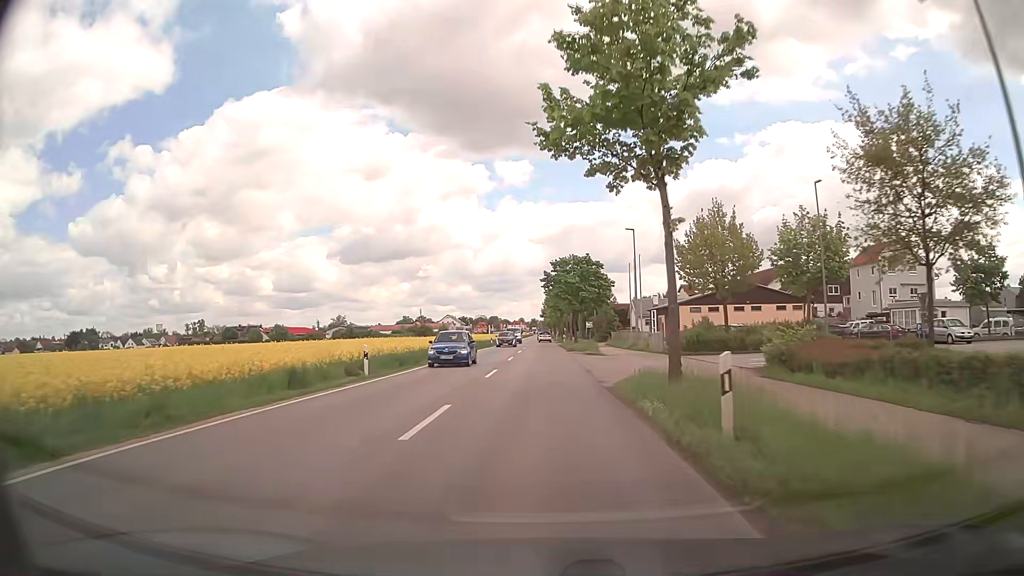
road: secondary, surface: asphalt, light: Day
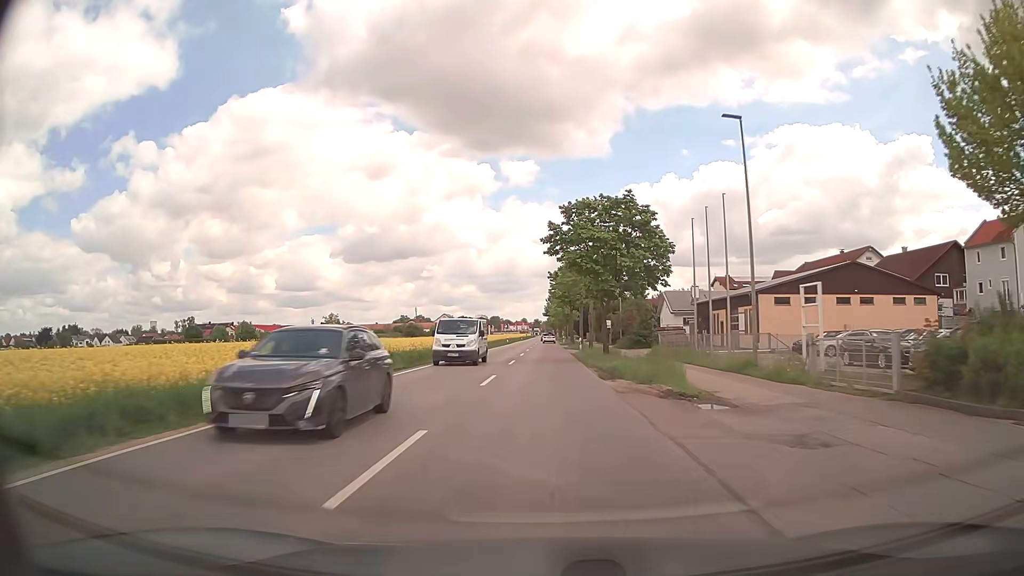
(-0.2, +27.4) m; -1°
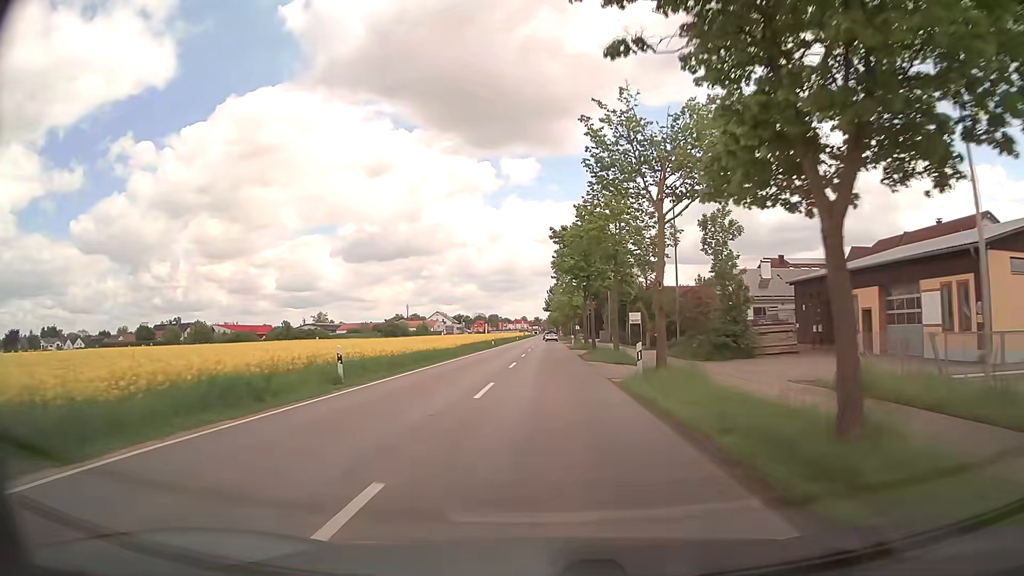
(0.0, +27.4) m; 0°
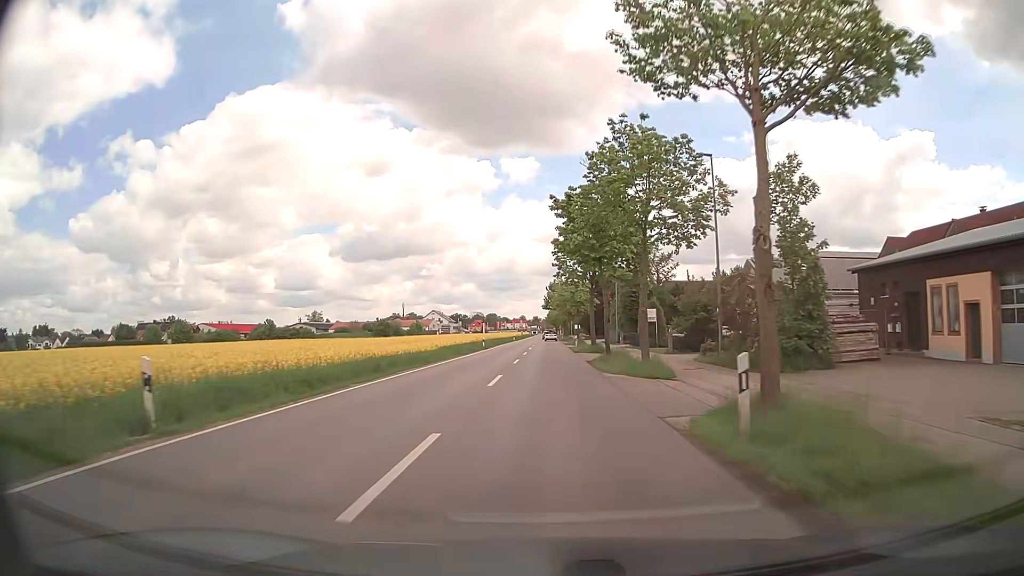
(0.0, +9.2) m; 0°
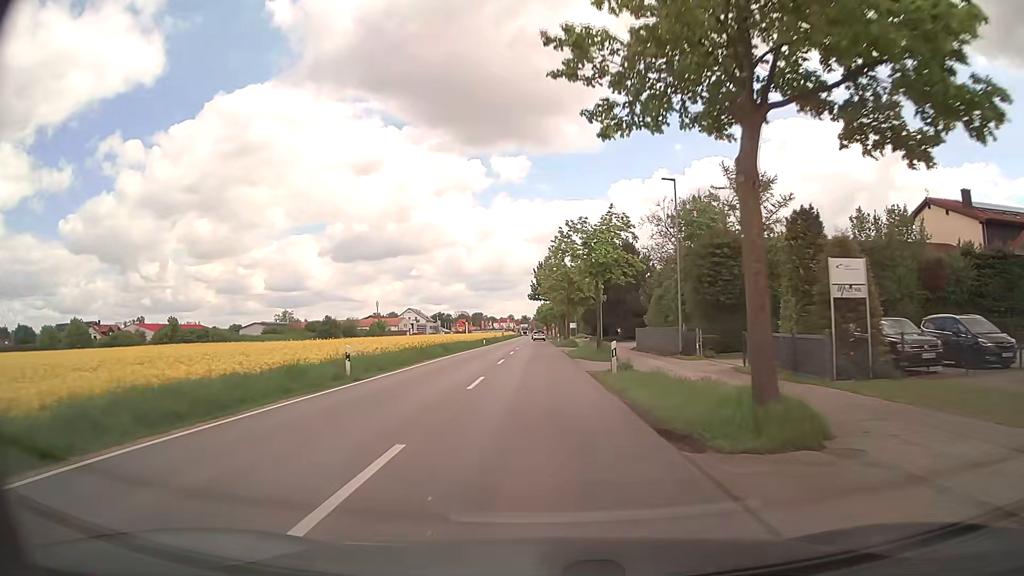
(+0.3, +37.0) m; +1°
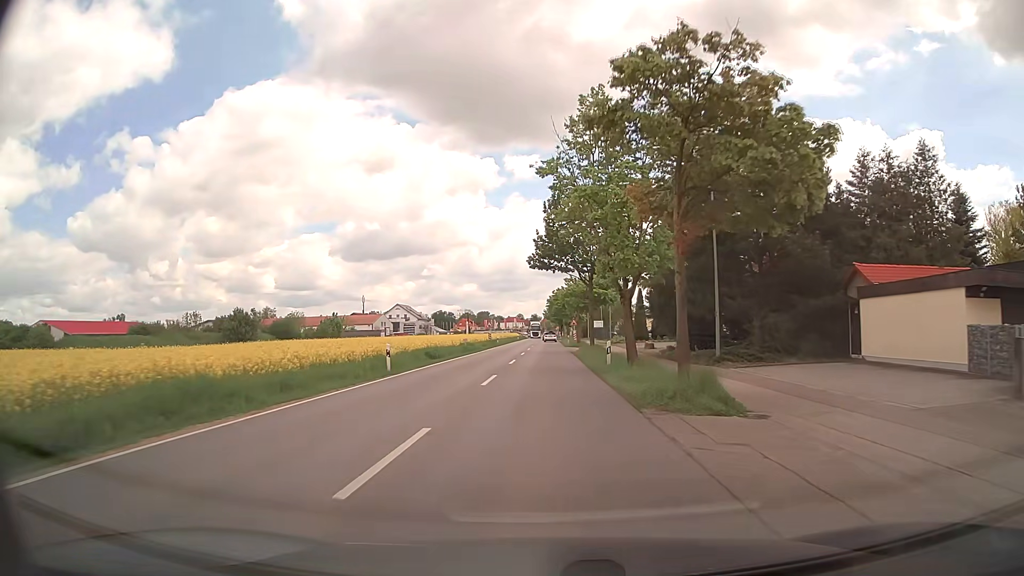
(-0.3, +46.7) m; -1°
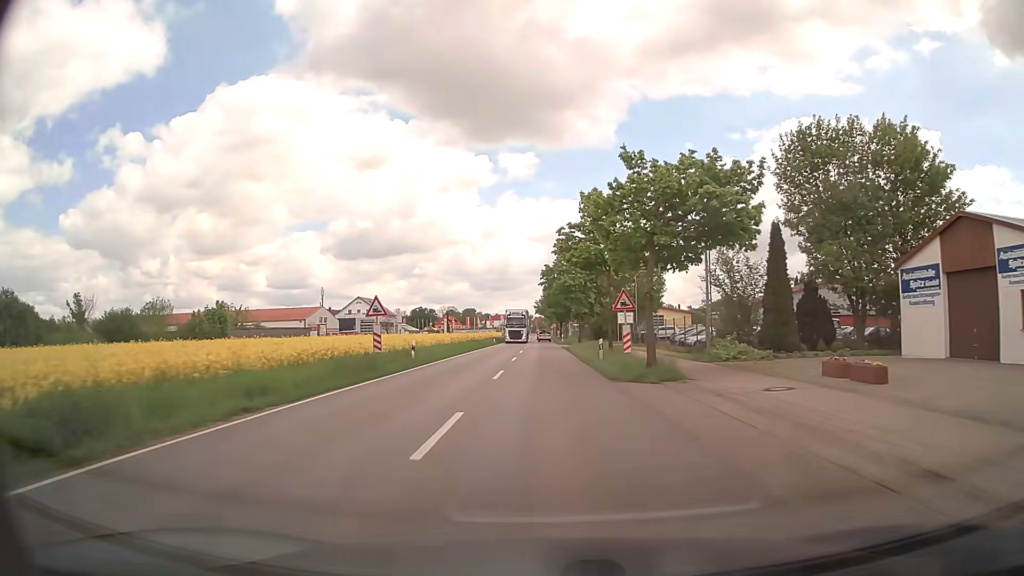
(-0.2, +46.4) m; 0°
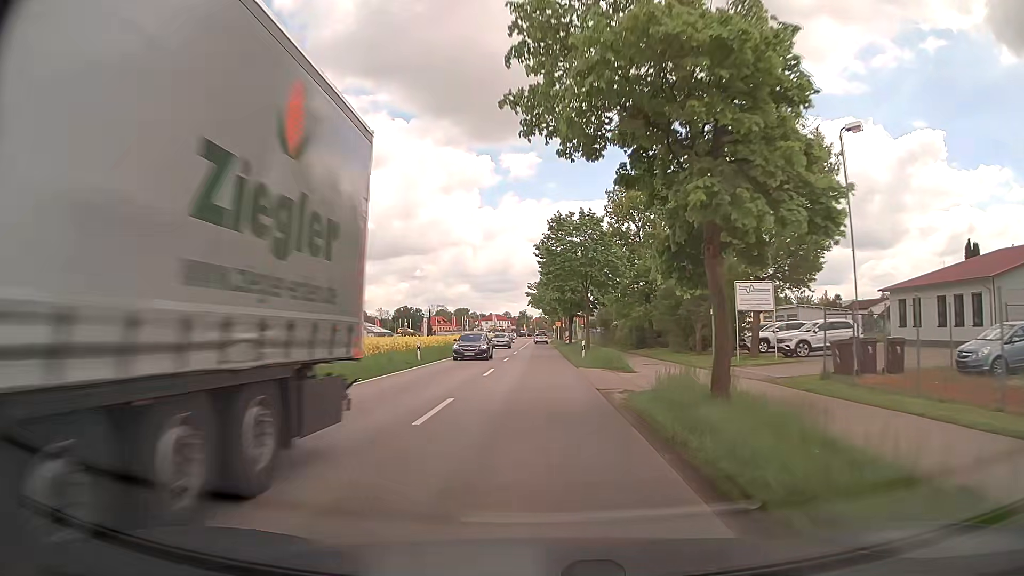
(+0.7, +45.3) m; +1°
(0, +10) (0, +20) (0, +30) (0, +40) (0, +50) (-1, +60) (-1, +70) (-1, +80) (-1, +90) (-1, +100) m
